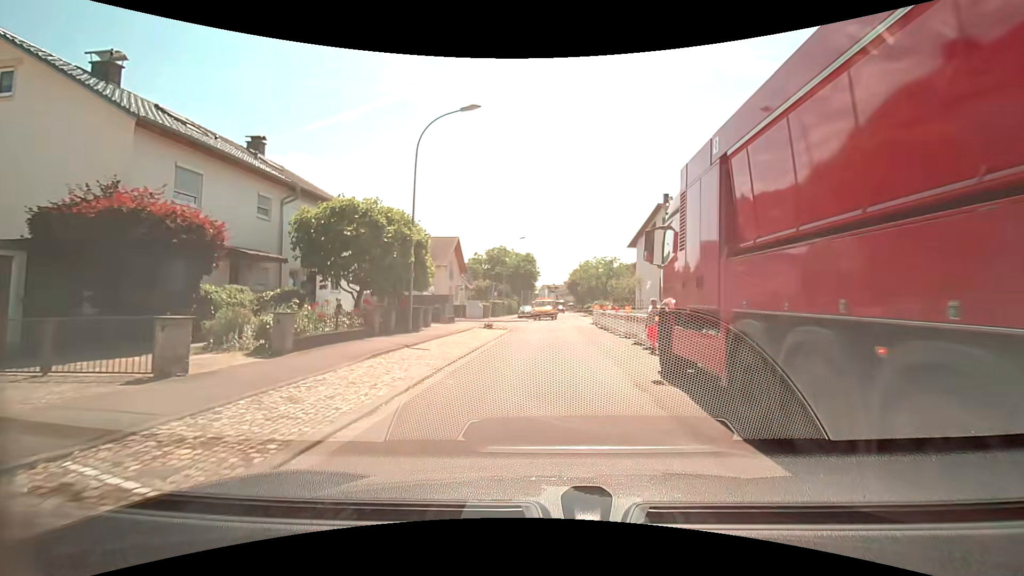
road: residential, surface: asphalt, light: Day
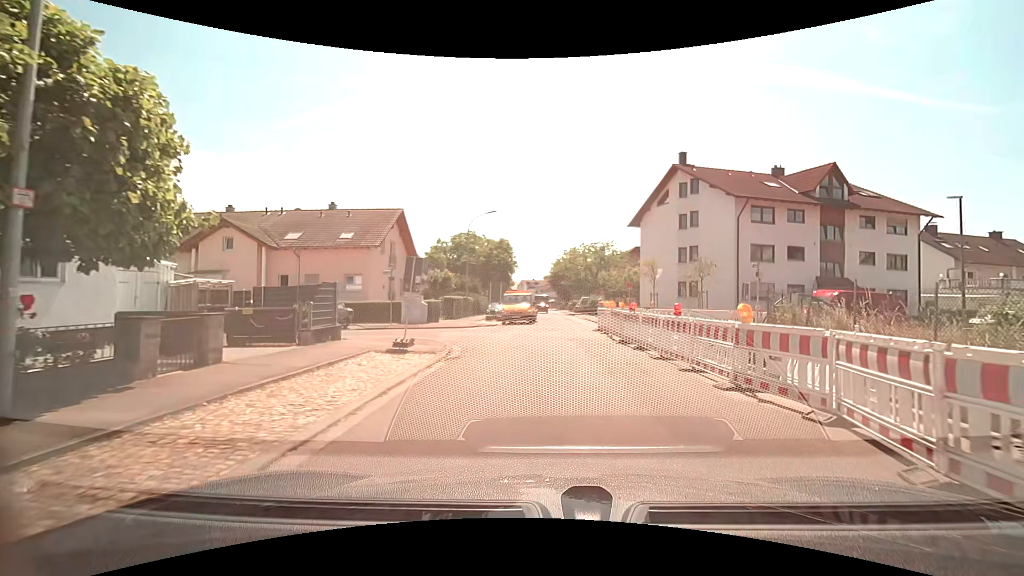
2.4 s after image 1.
(0.0, +14.3) m; +2°
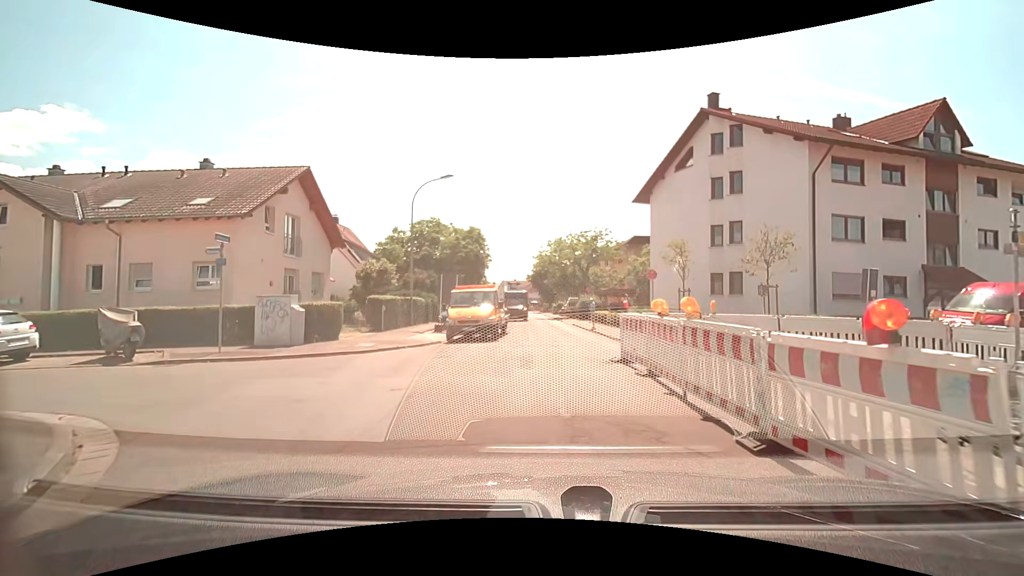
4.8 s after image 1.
(+0.3, +12.3) m; +1°
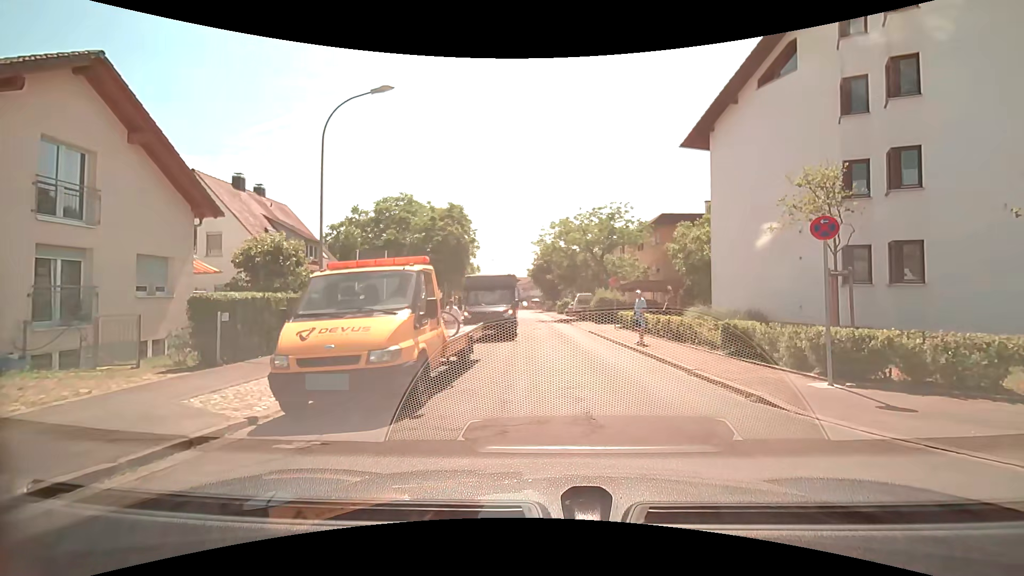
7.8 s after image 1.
(0.0, +12.2) m; 0°
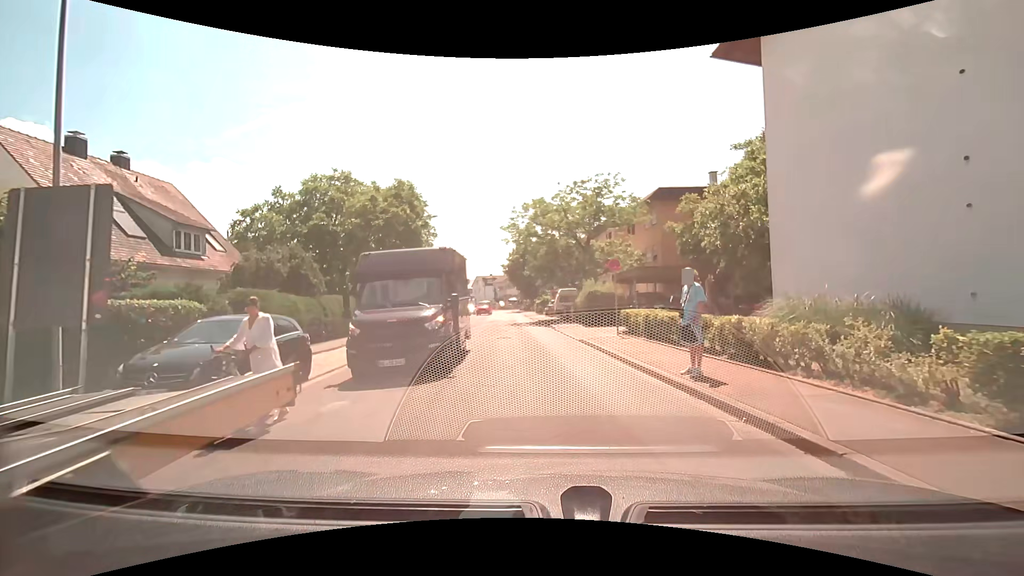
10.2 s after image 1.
(+0.4, +8.6) m; +3°
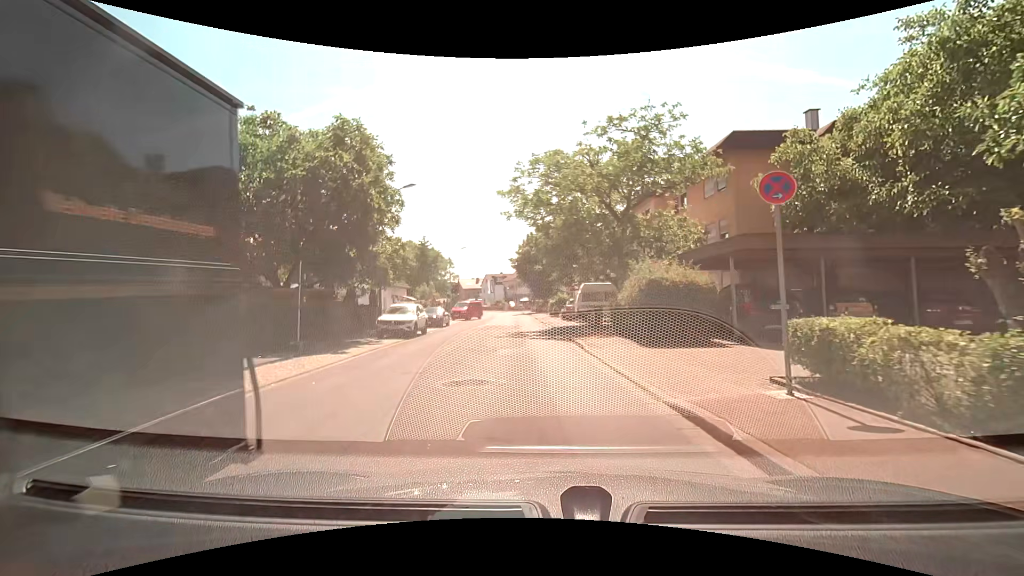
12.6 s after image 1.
(-0.3, +11.7) m; -2°
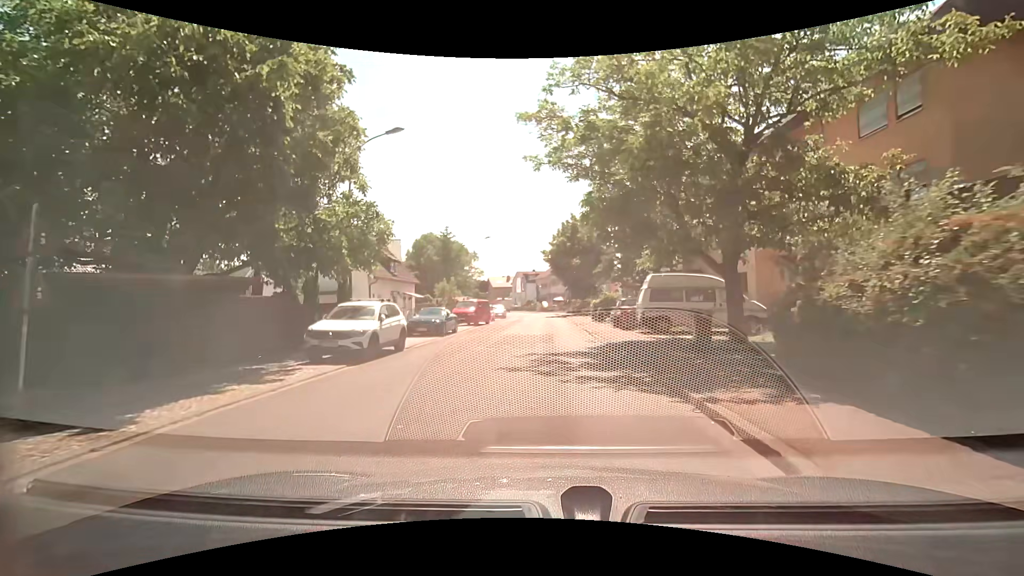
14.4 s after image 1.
(-0.4, +10.4) m; -3°
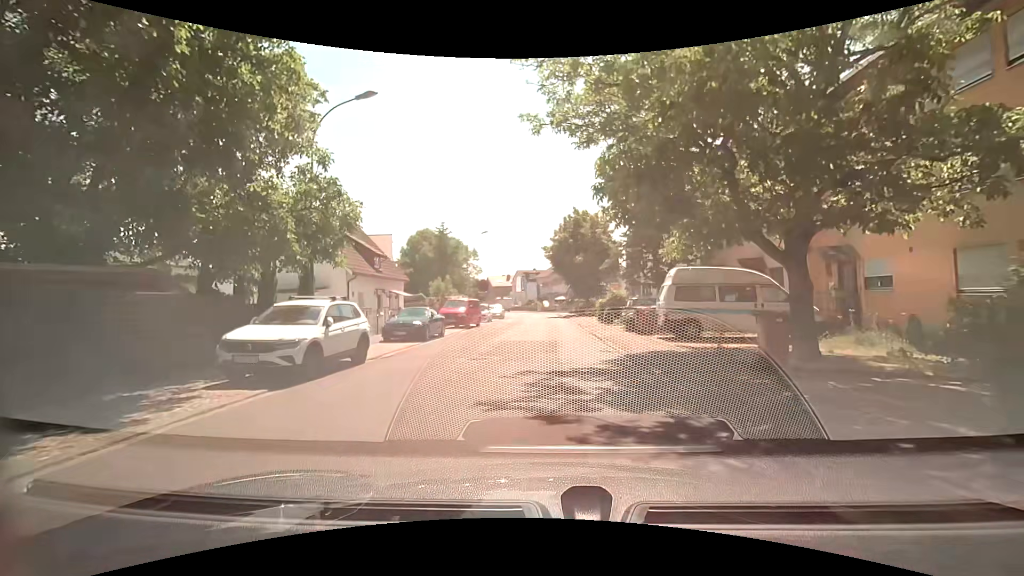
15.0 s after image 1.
(-0.1, +3.7) m; -2°
(0, +10) (0, +20) (+1, +30) (+1, +40) (+1, +50) (+1, +60) (0, +70) (-2, +80) (-5, +89) (-9, +98) m
